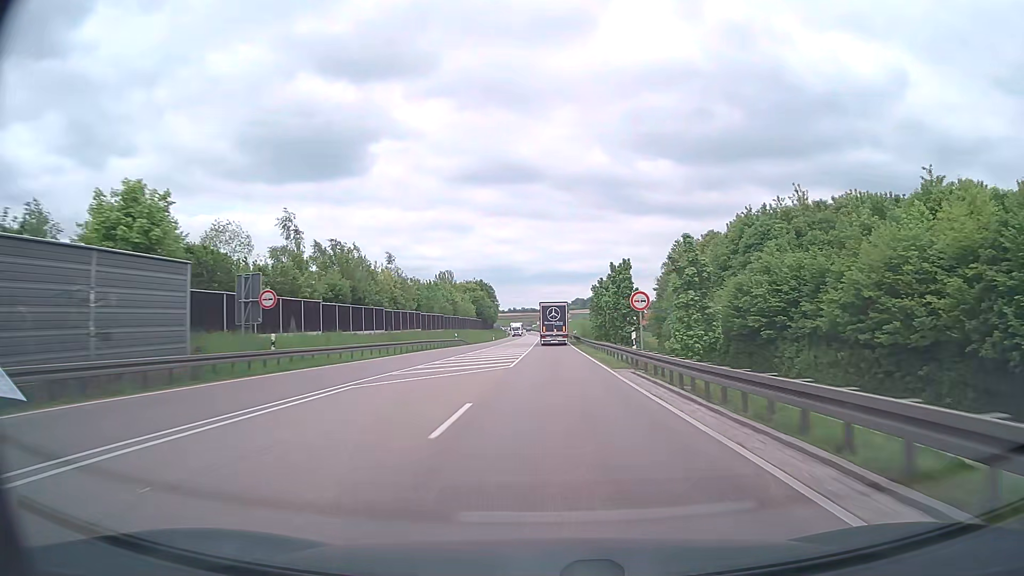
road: trunk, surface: asphalt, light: Day
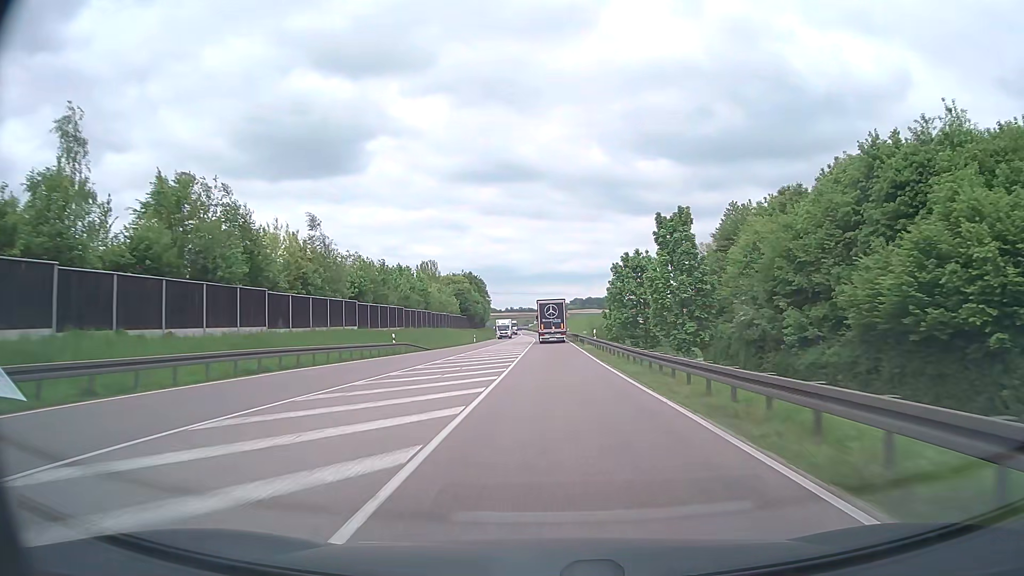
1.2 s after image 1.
(0.0, +30.0) m; 0°
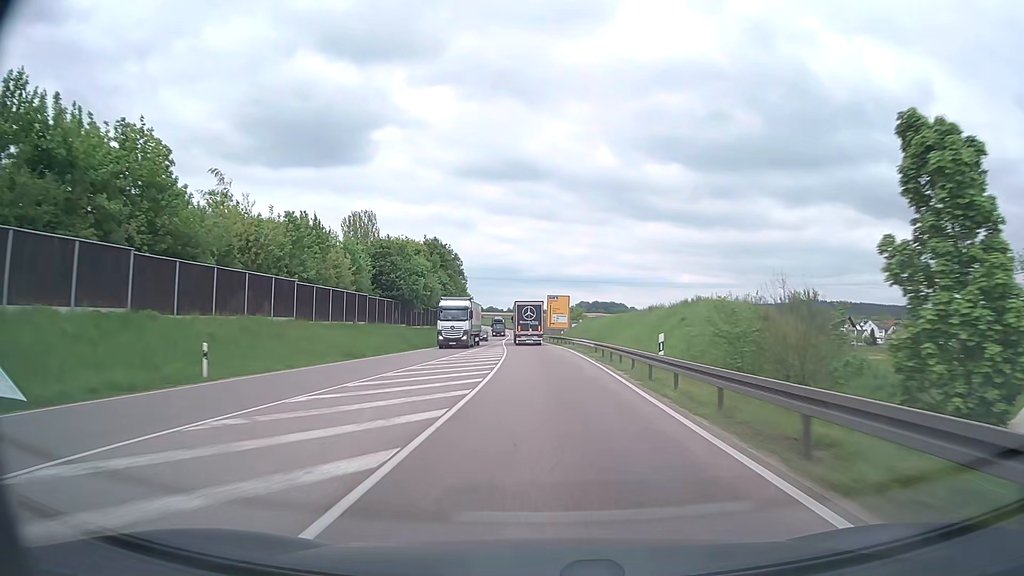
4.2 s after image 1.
(+0.4, +74.9) m; 0°
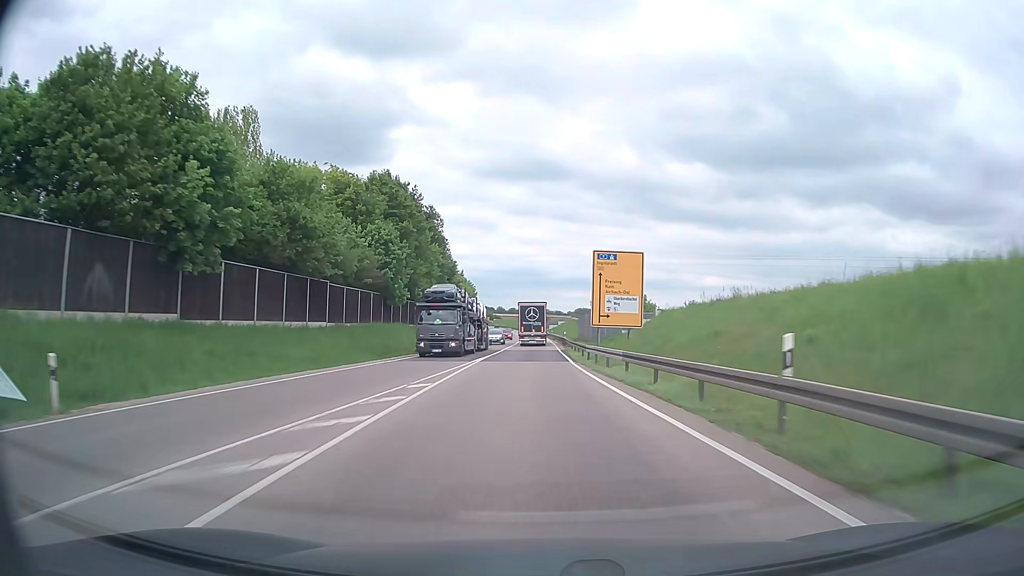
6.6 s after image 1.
(-1.0, +58.5) m; -2°
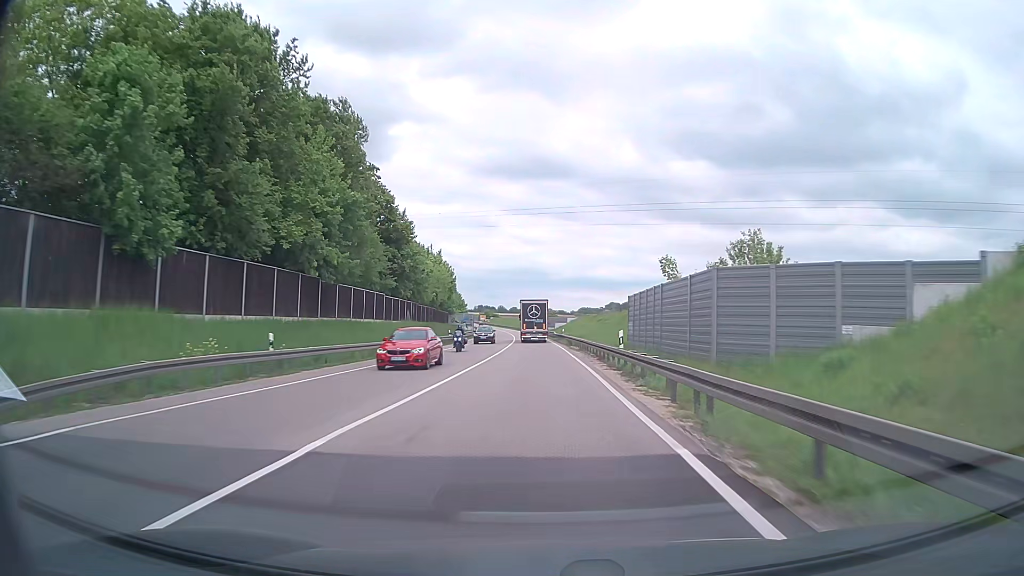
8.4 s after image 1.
(-0.2, +43.1) m; 0°
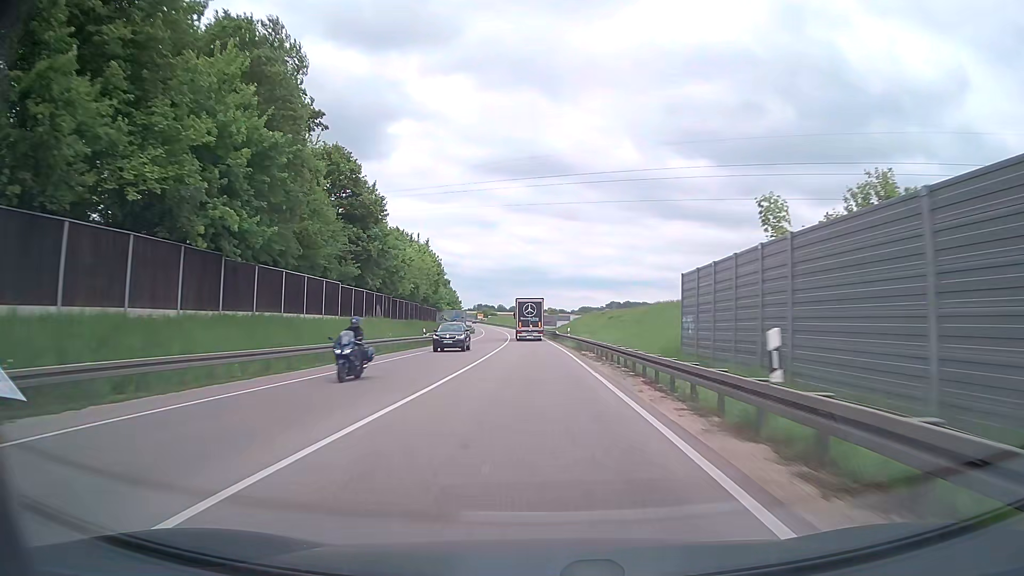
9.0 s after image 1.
(0.0, +14.3) m; 0°
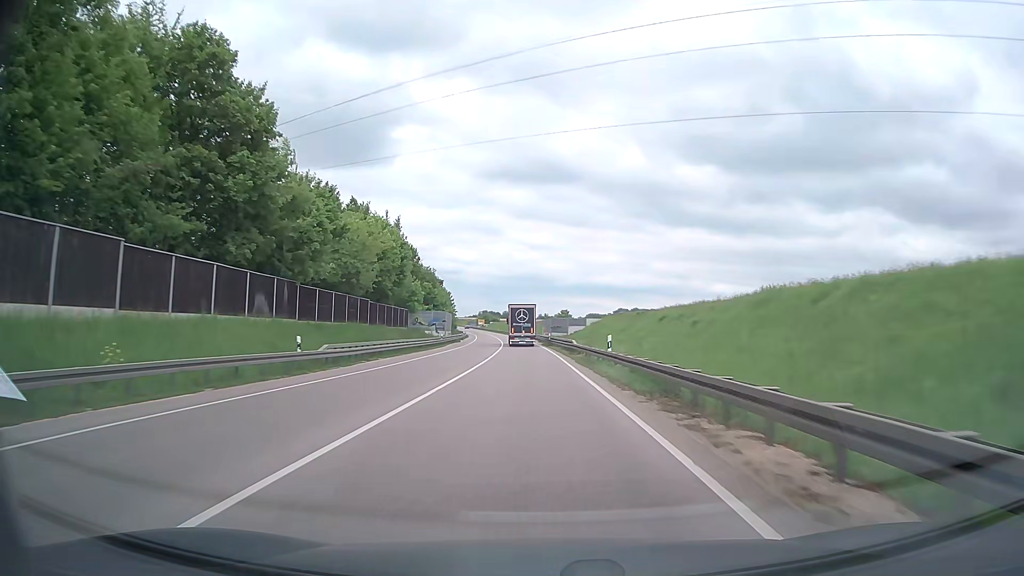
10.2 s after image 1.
(-0.1, +28.6) m; 0°
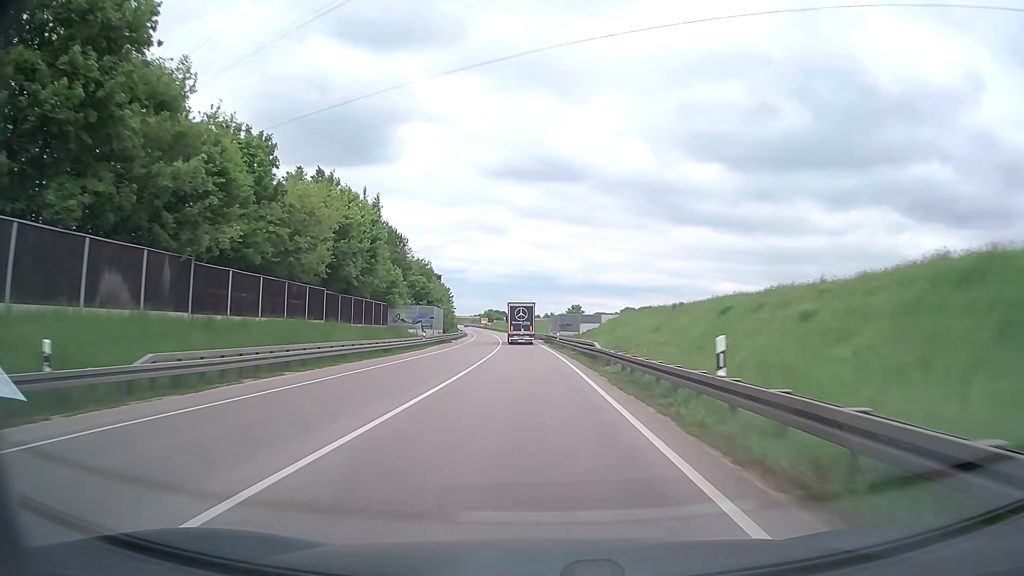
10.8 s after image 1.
(-0.1, +14.3) m; -1°
(0, +10) (0, +20) (0, +30) (0, +40) (-1, +50) (-1, +60) (-2, +70) (-2, +80) (-3, +90) (-3, +100) m
